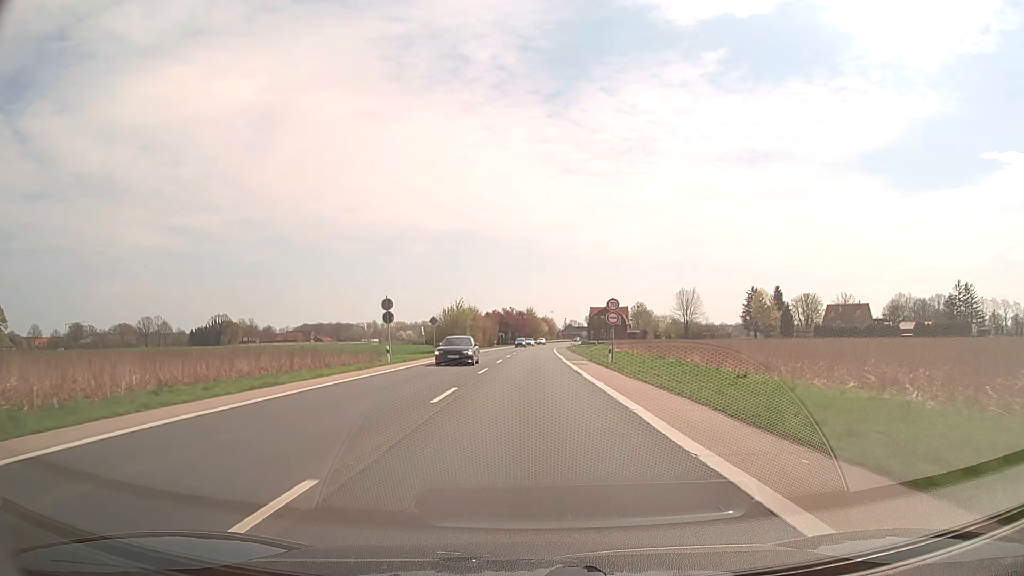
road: secondary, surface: asphalt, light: Day
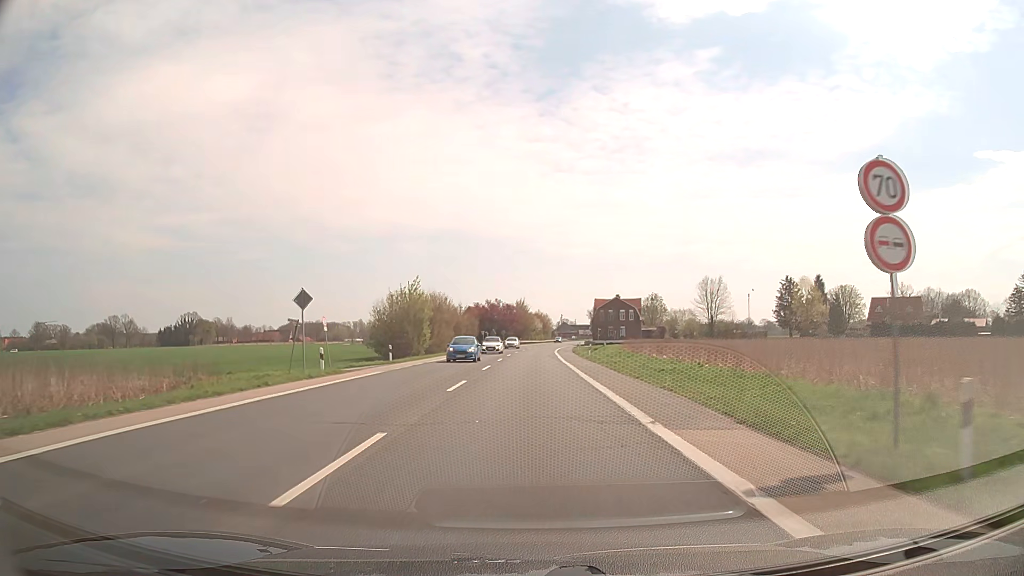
(+0.1, +32.4) m; +1°
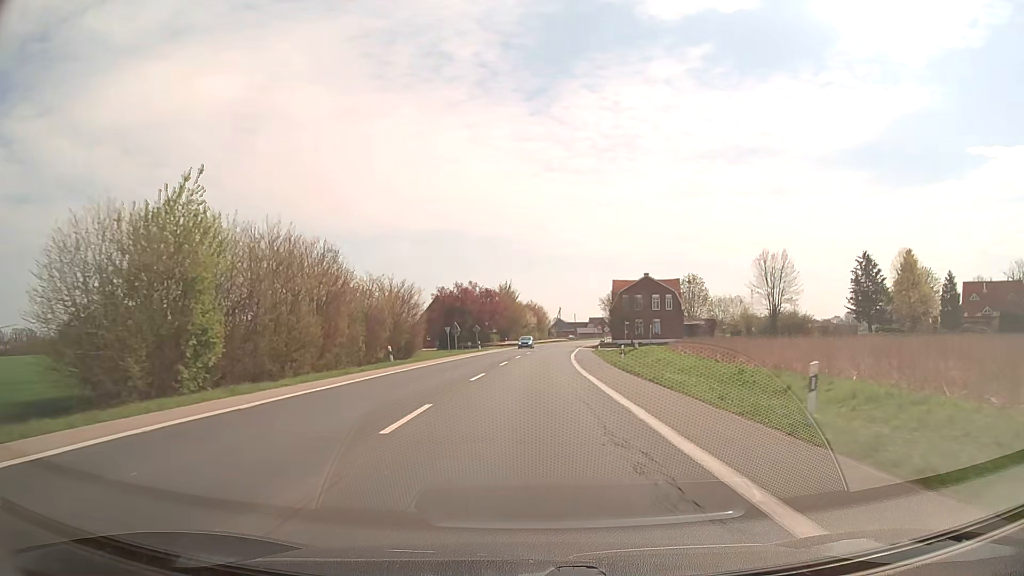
(+0.2, +43.3) m; +1°
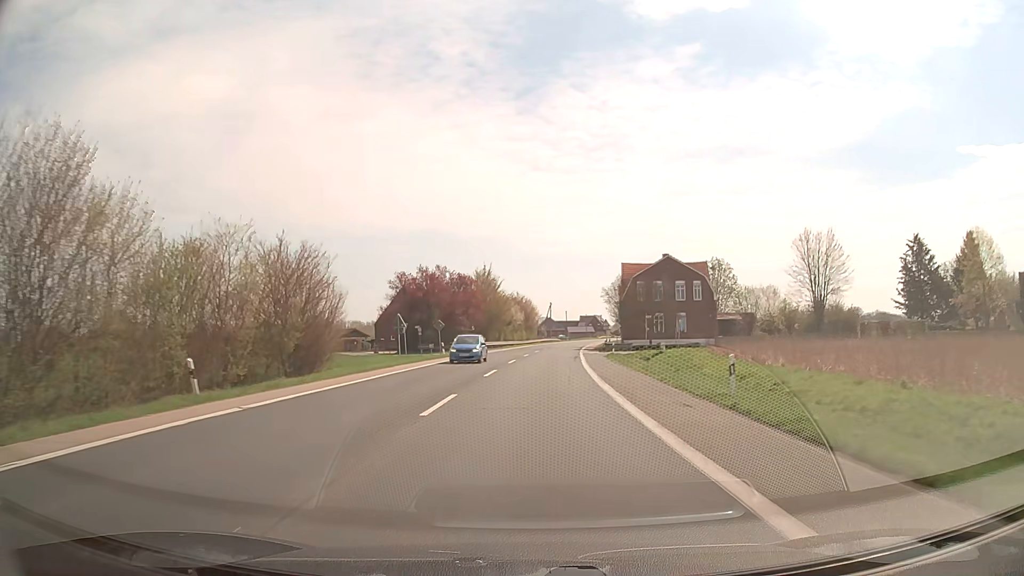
(+0.2, +21.6) m; +1°
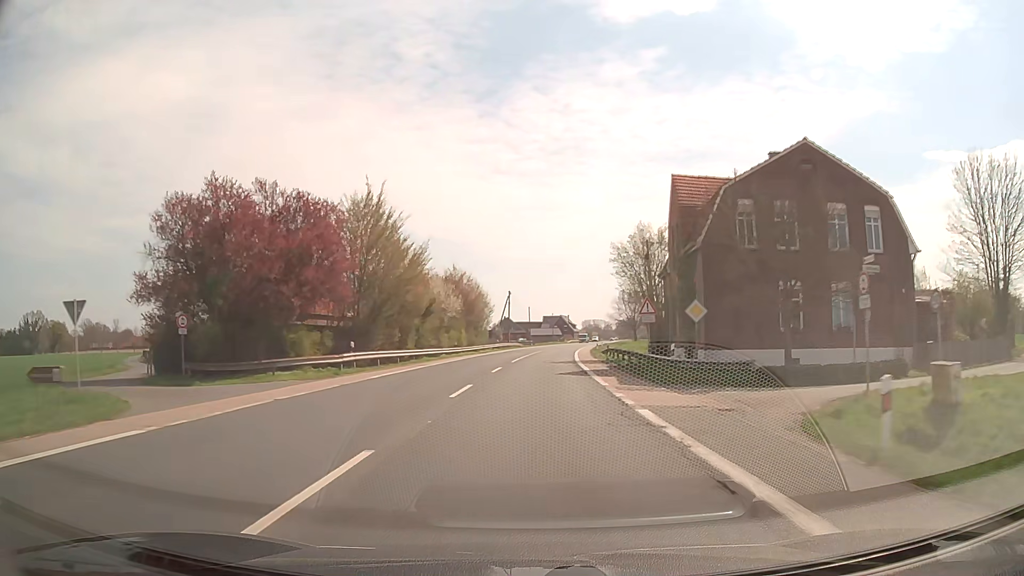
(+1.2, +43.1) m; +3°
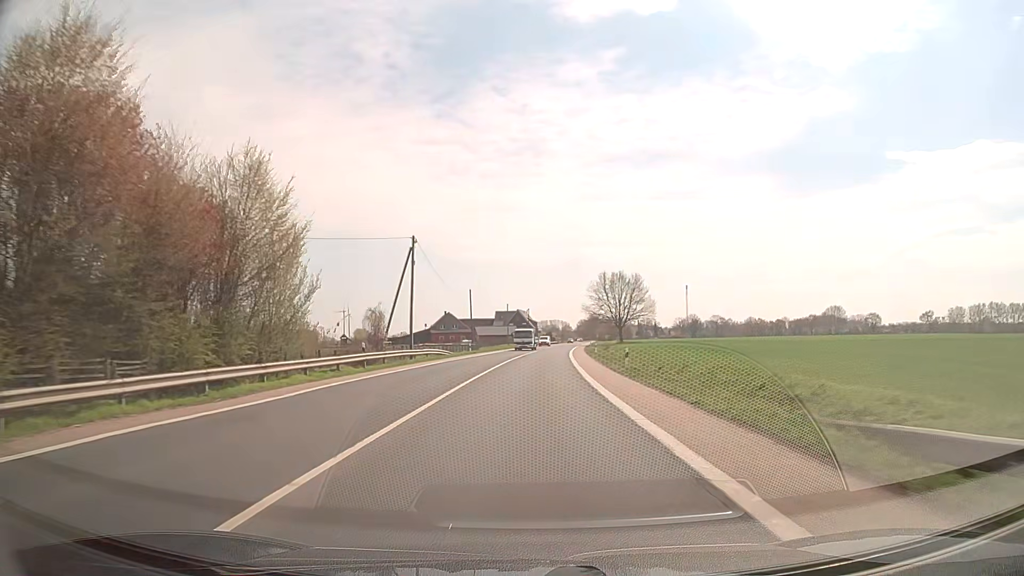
(+1.9, +53.7) m; +4°
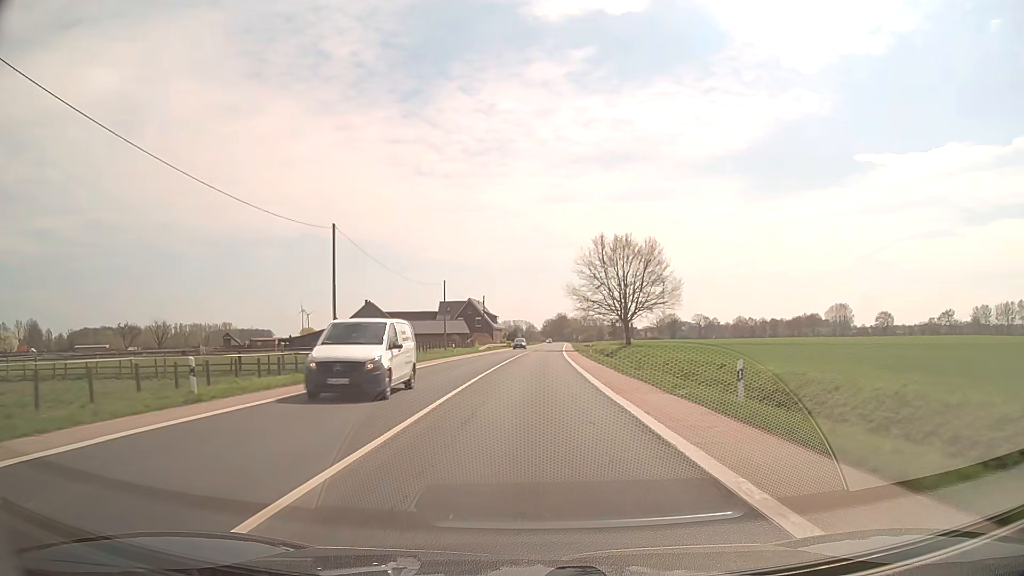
(+1.4, +53.6) m; +3°
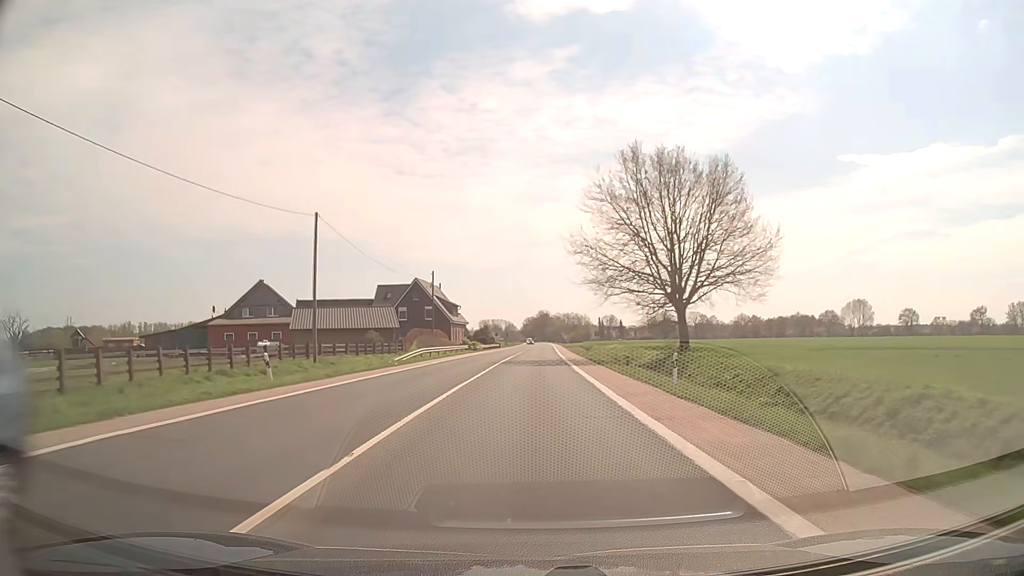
(+0.8, +42.9) m; +2°
(0, +10) (0, +20) (0, +30) (0, +40) (+1, +50) (+1, +60) (+1, +70) (+1, +80) (+2, +90) (+2, +100) m
